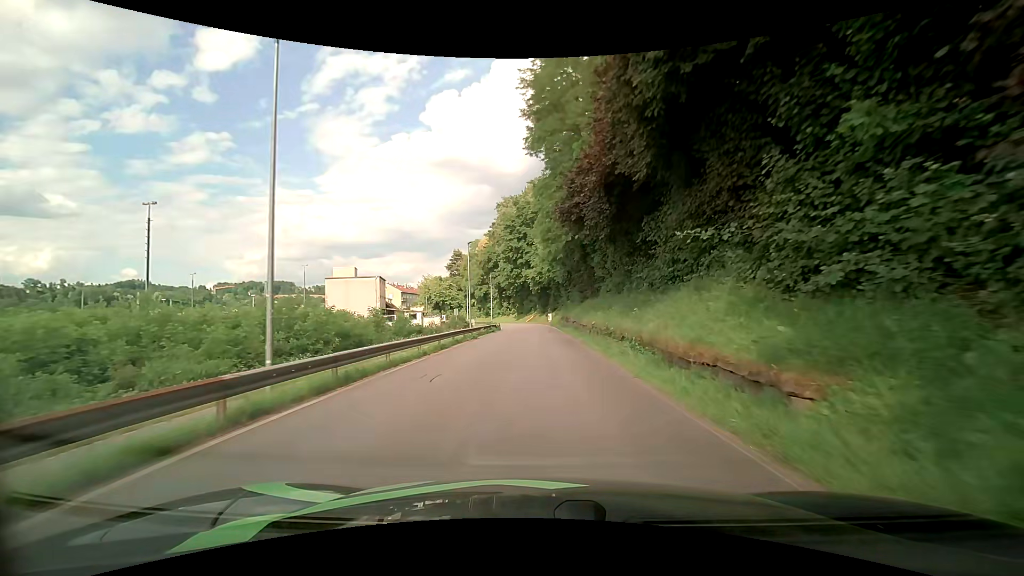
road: residential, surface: asphalt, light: Day
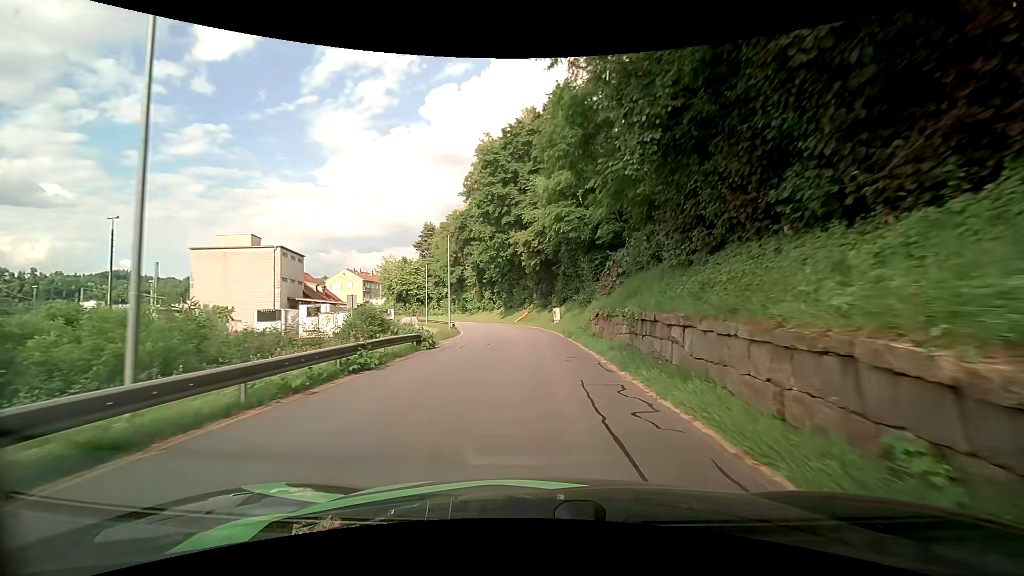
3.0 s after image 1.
(-0.3, +34.8) m; -1°
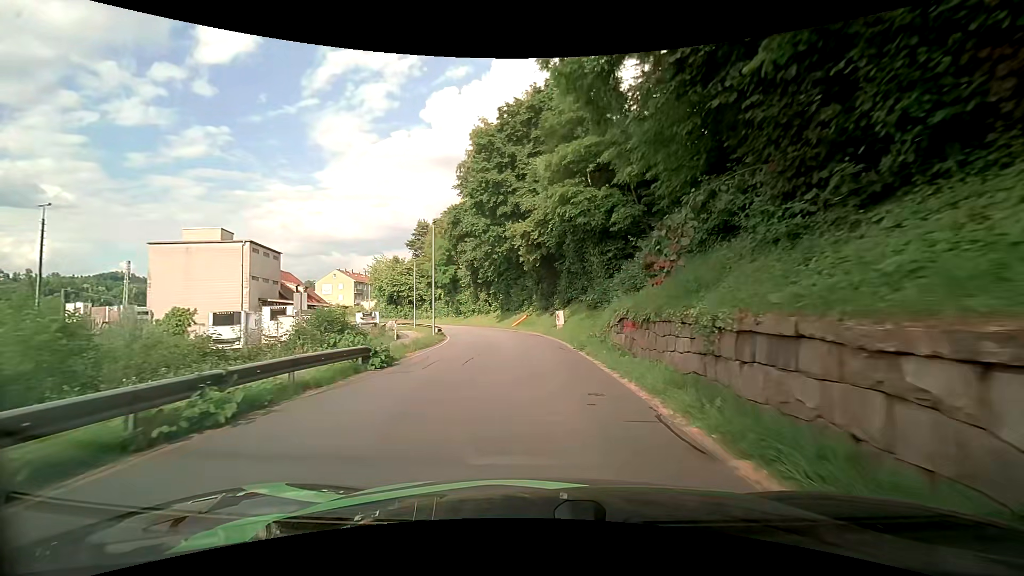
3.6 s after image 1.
(0.0, +6.2) m; 0°
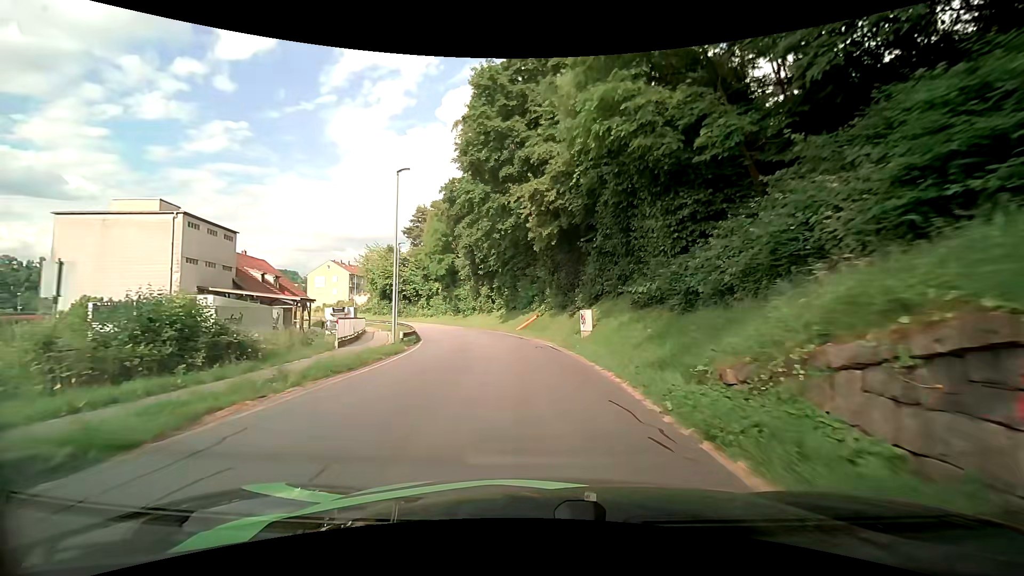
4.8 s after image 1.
(0.0, +12.0) m; -1°
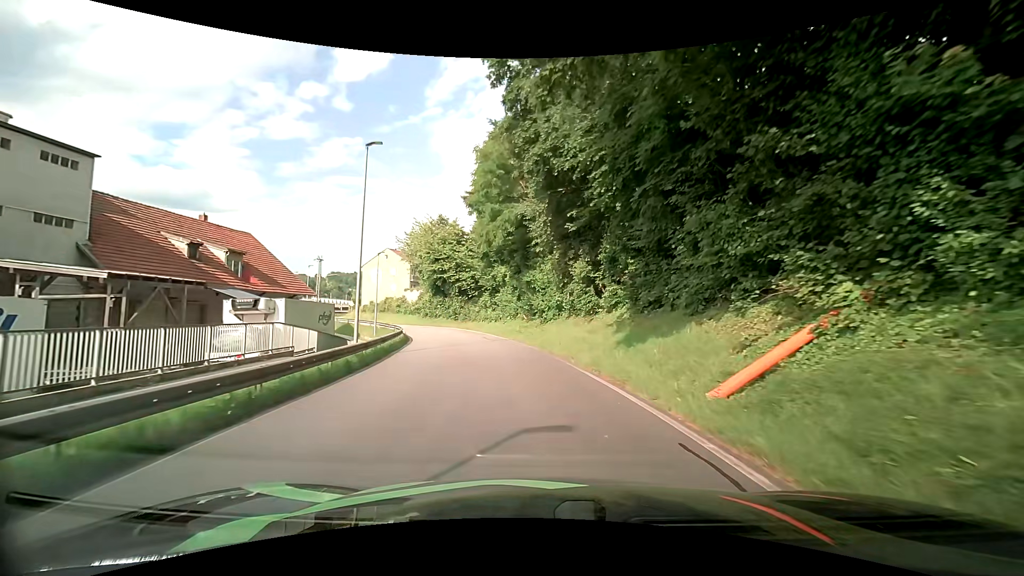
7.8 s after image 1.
(-2.6, +28.8) m; -12°
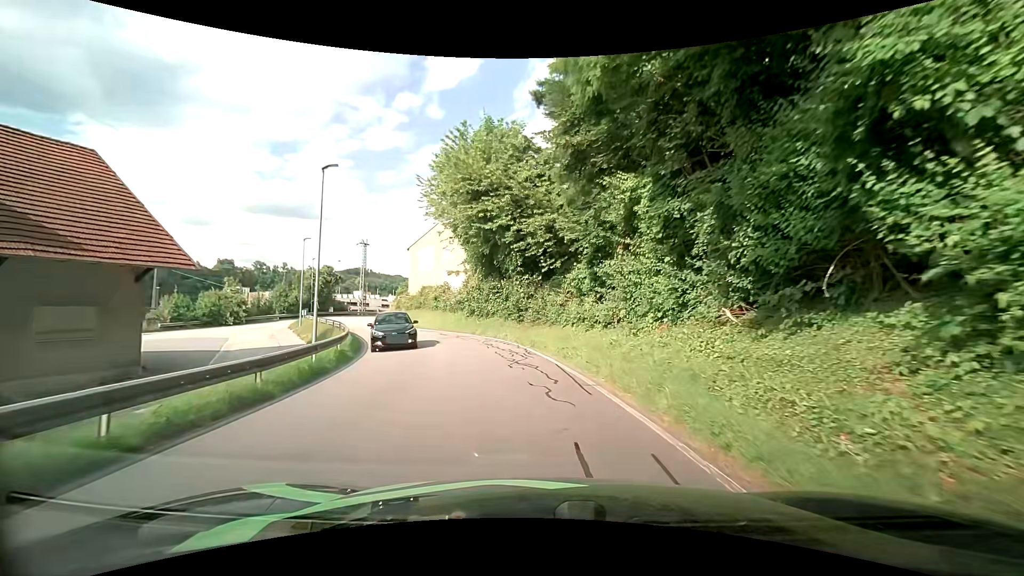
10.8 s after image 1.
(-2.3, +27.6) m; -10°
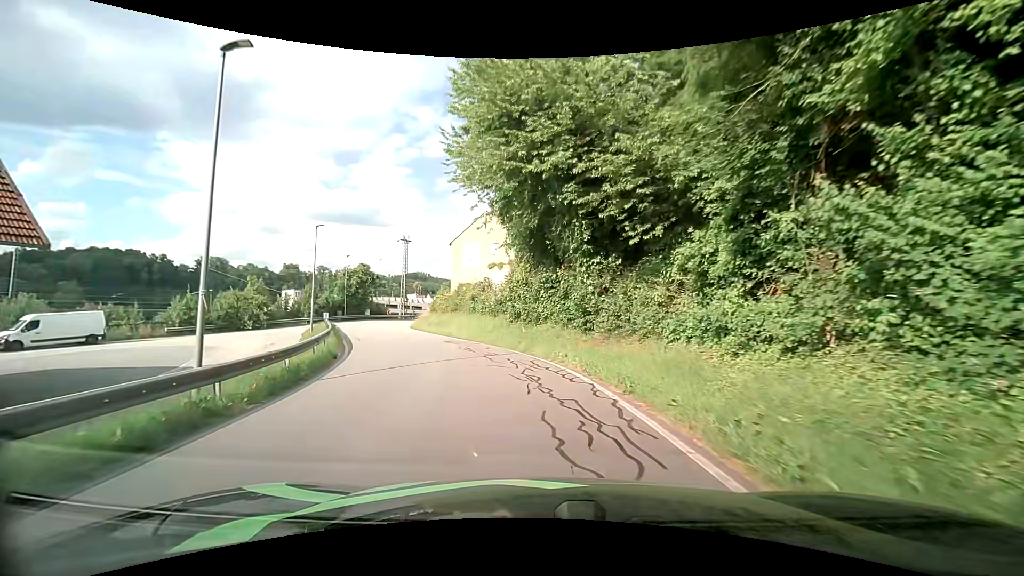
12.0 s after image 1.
(-0.3, +9.8) m; -7°
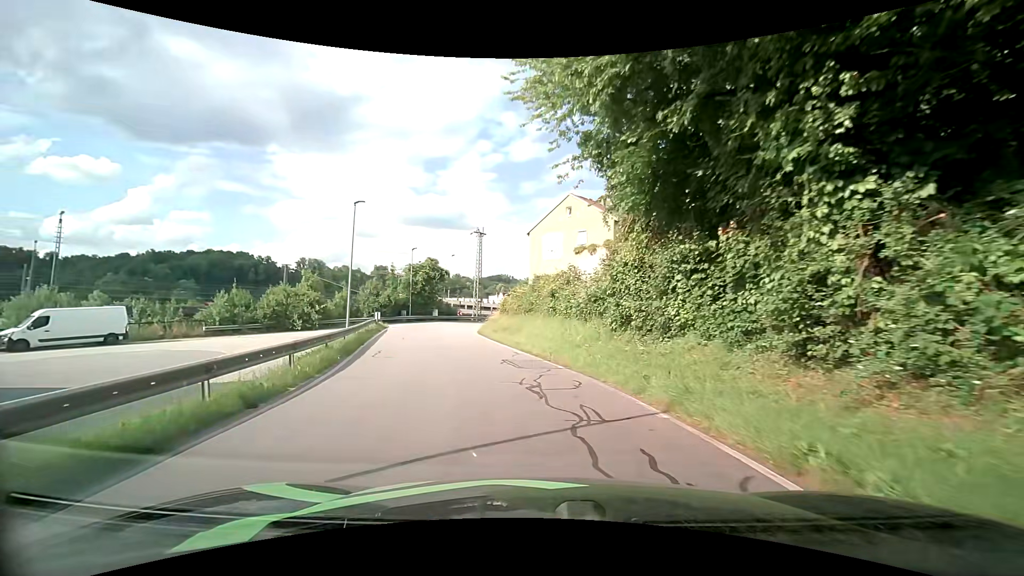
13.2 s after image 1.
(-0.7, +9.6) m; -9°
(-1, +10) (-3, +20) (-5, +30) (-6, +39) (-6, +49) (-4, +59) (+2, +67) (+9, +74) (+16, +81) (+23, +88) m
